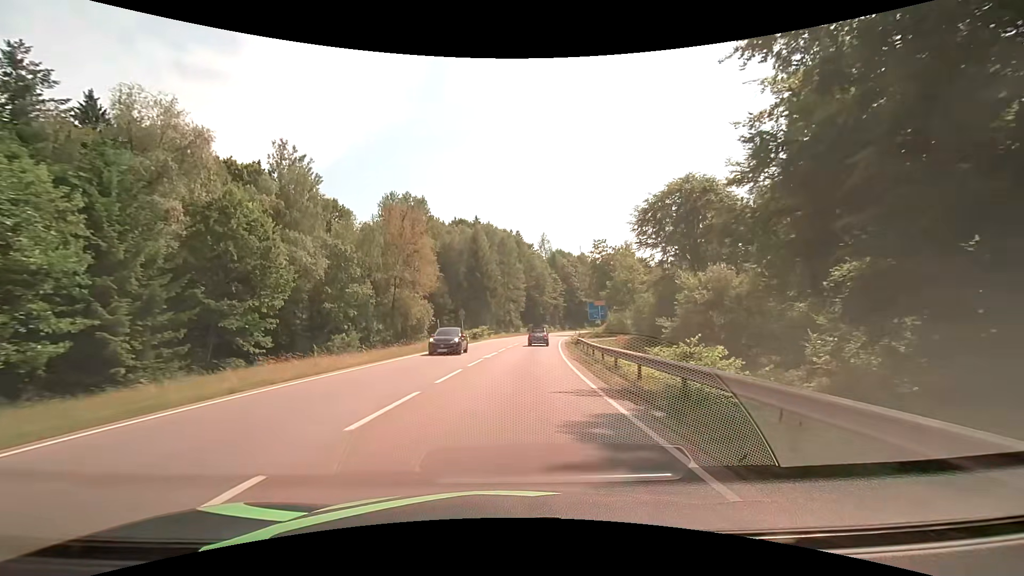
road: secondary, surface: asphalt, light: Day
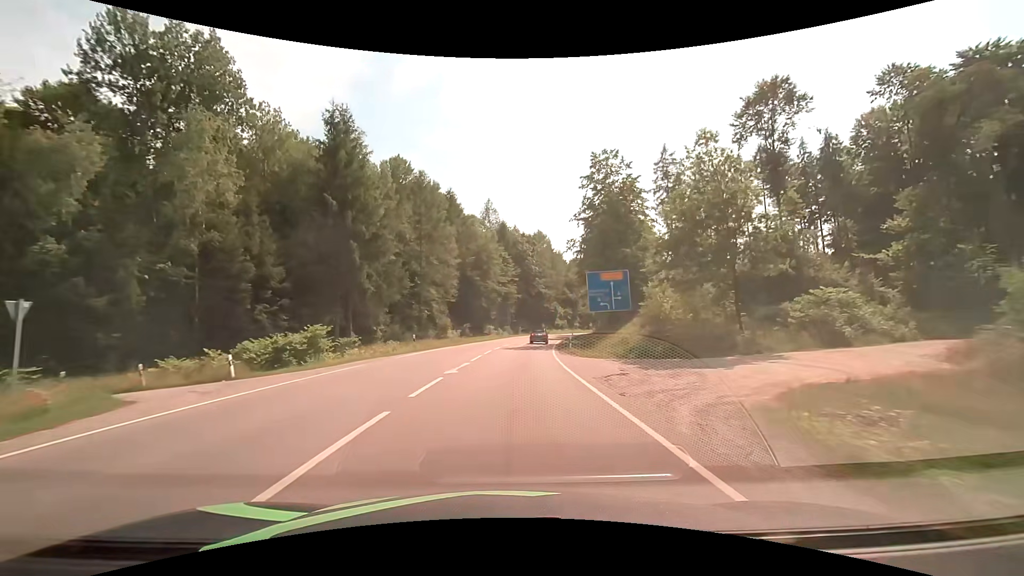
(+3.2, +50.6) m; +7°
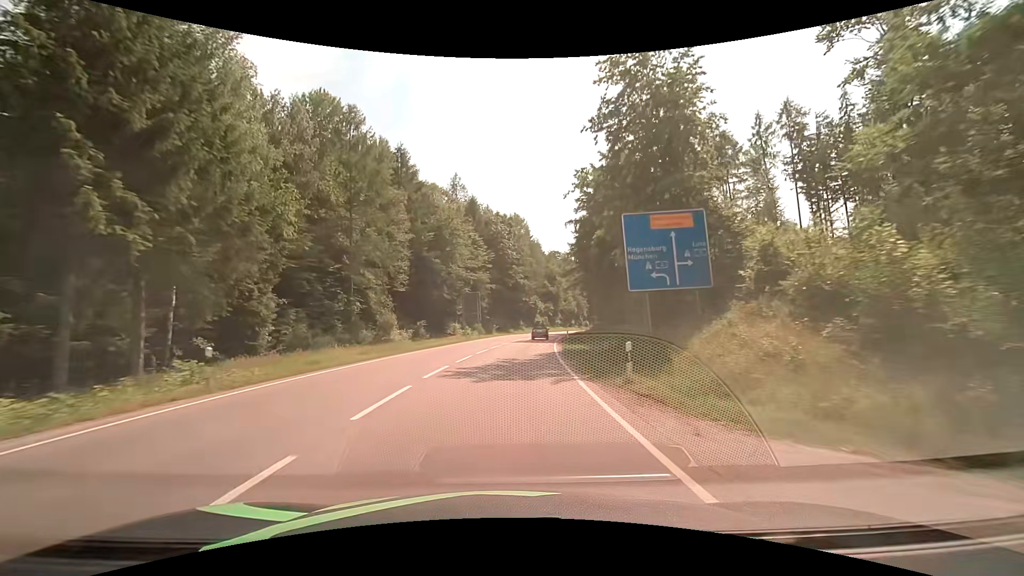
(+0.5, +20.8) m; +3°
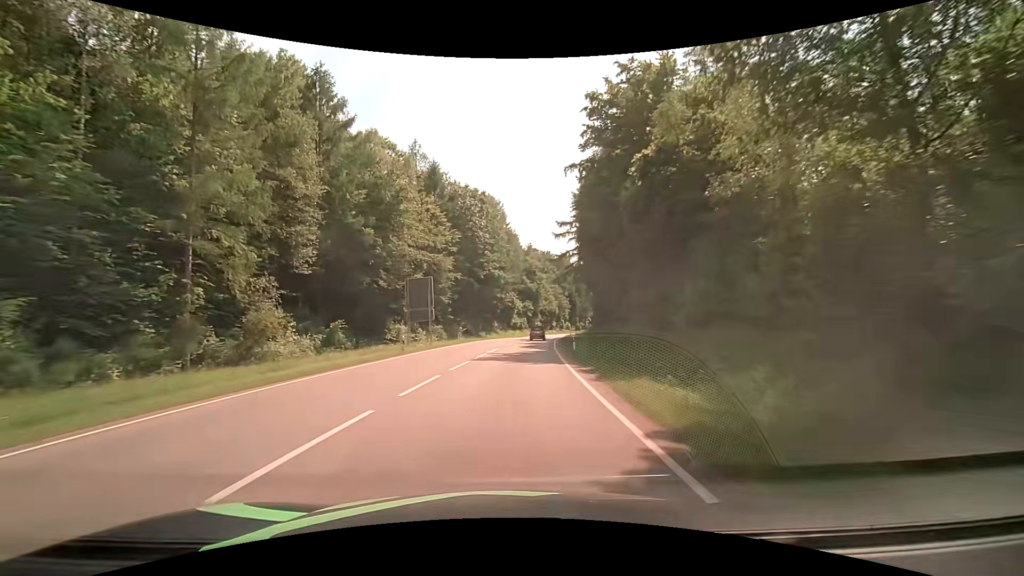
(+0.5, +21.0) m; +3°
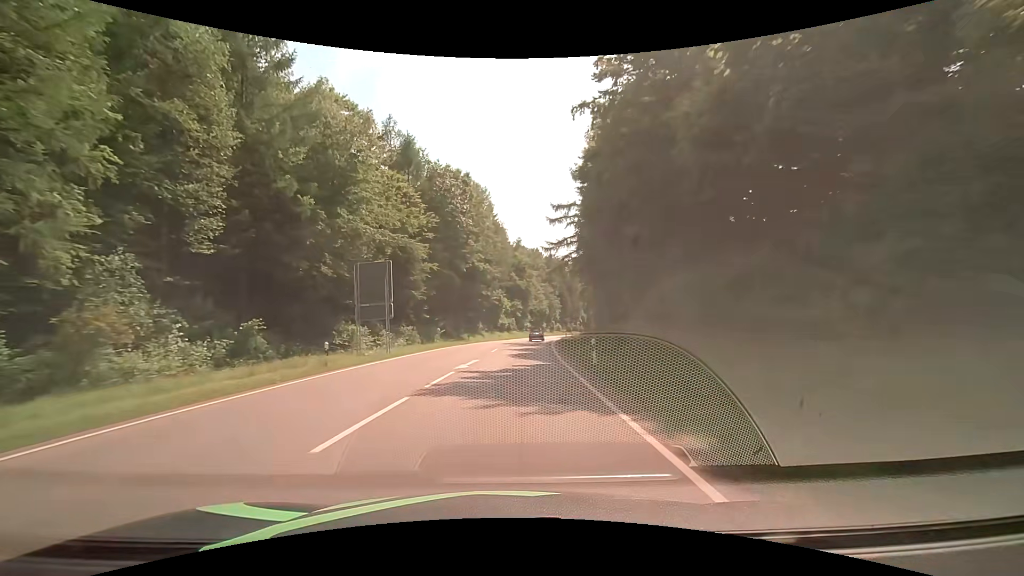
(+0.1, +10.6) m; +1°
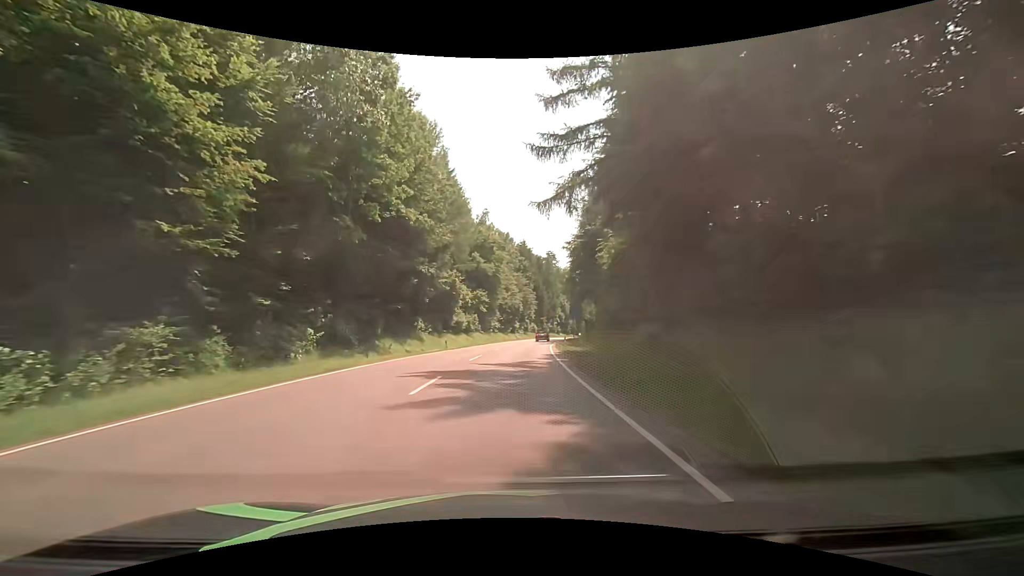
(+1.3, +31.9) m; +4°
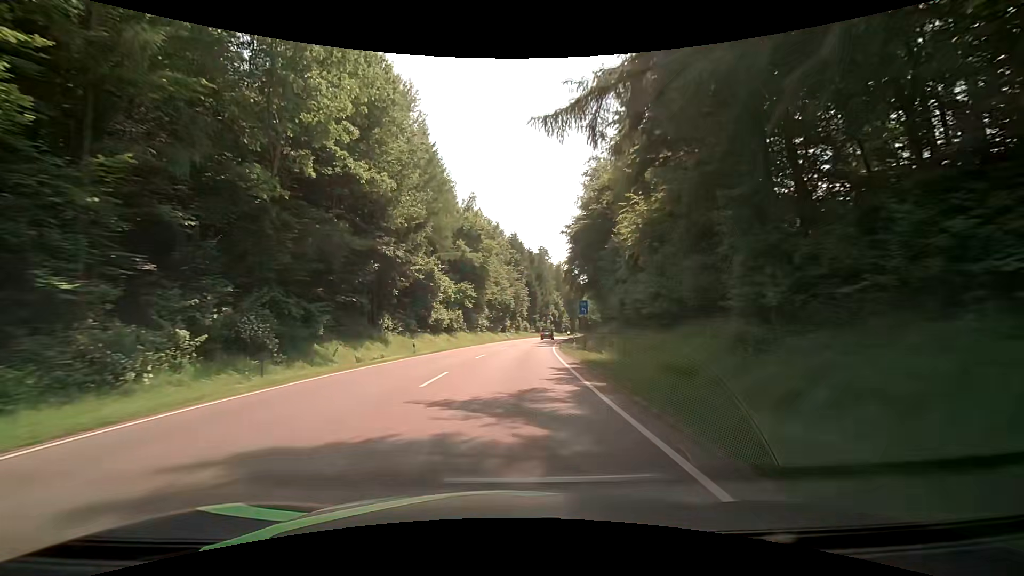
(0.0, +10.7) m; +1°
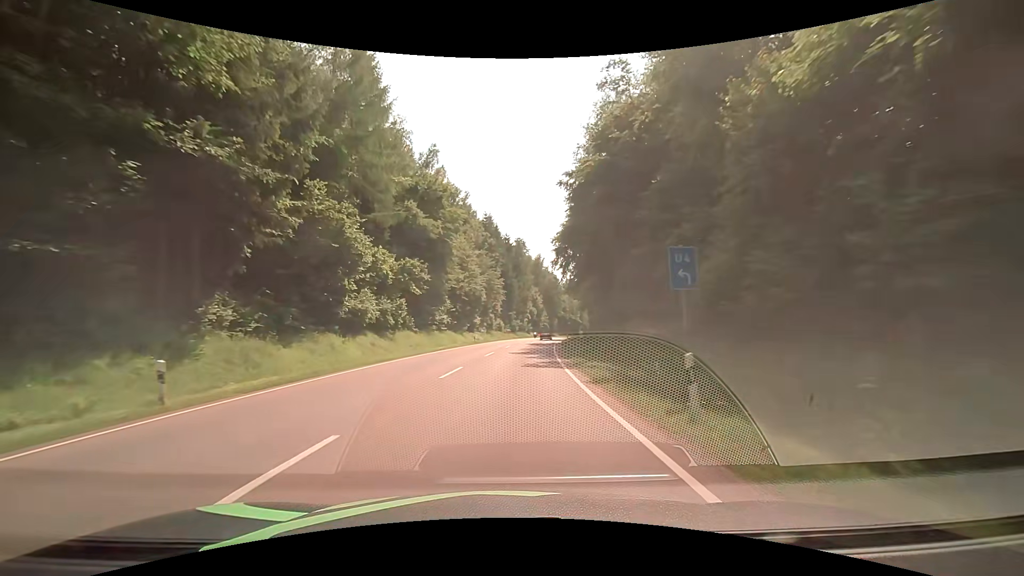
(+0.4, +21.4) m; +3°
(0, +10) (+1, +20) (+1, +30) (+2, +40) (+3, +50) (+4, +60) (+5, +70) (+7, +80) (+8, +90) (+10, +99) m
